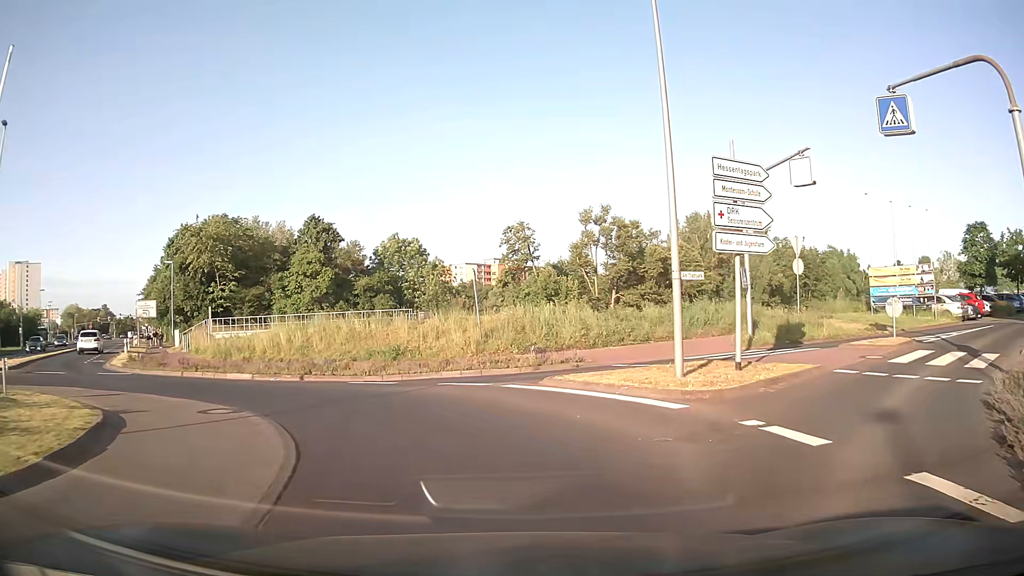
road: secondary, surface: asphalt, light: Day
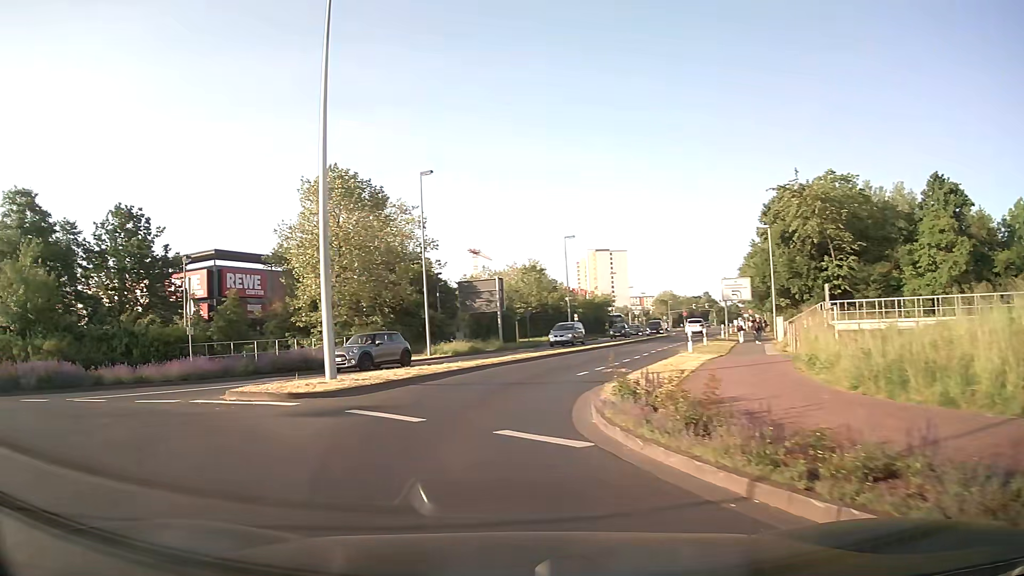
(-6.4, +15.2) m; -54°
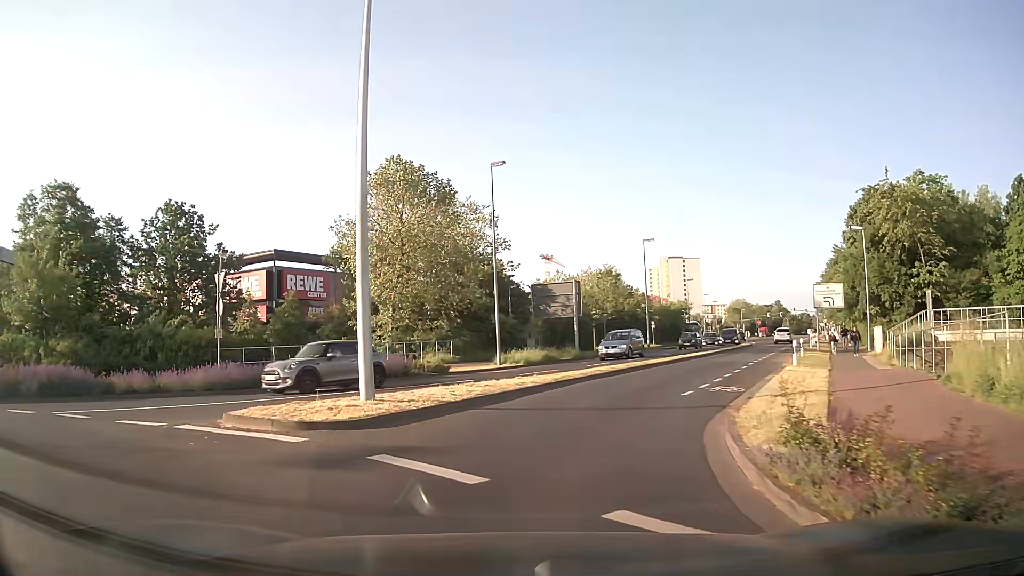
(-0.2, +3.7) m; -6°
(+1, +10) (+4, +19) (+8, +28) (+13, +37) (+17, +46) (+22, +55) (+26, +64) (+31, +73) (+35, +82) (+40, +91) m
